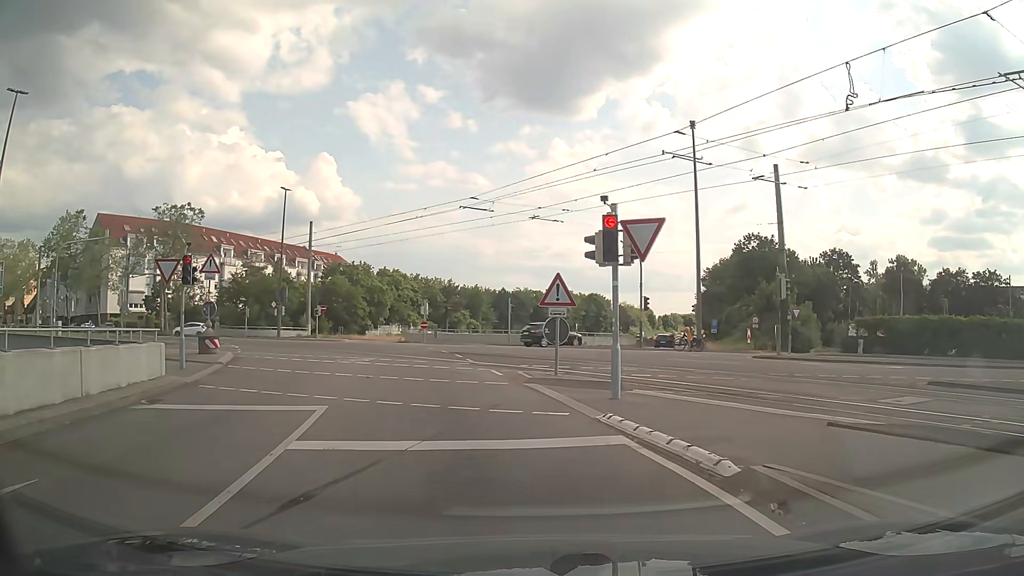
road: tertiary_link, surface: asphalt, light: Day
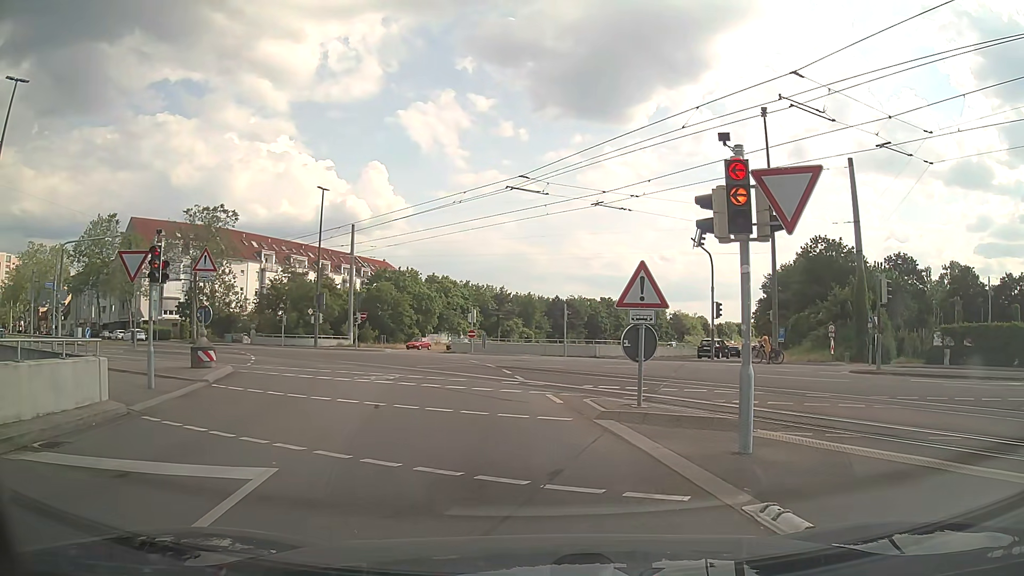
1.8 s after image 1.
(-0.2, +4.1) m; -4°
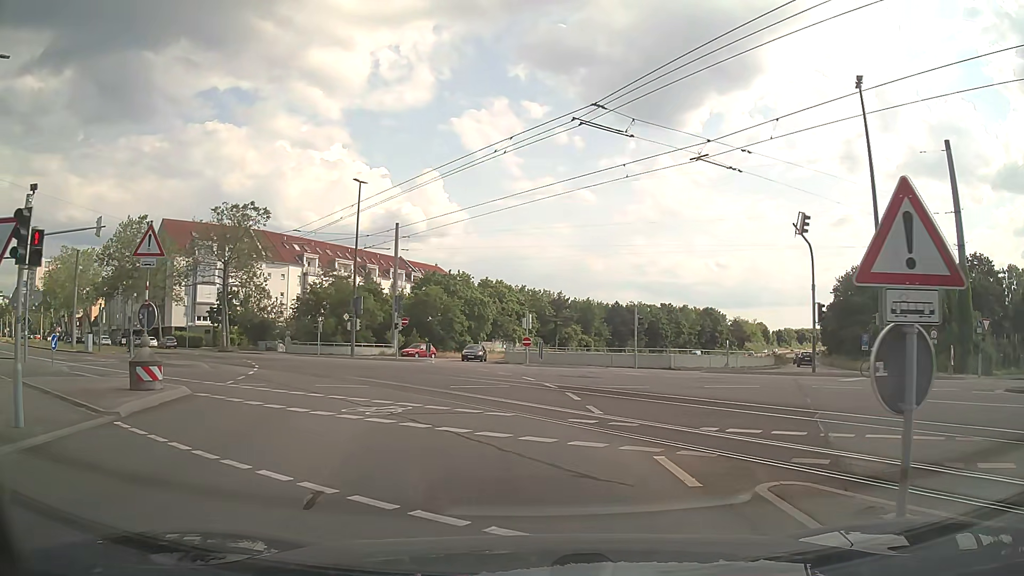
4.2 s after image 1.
(-0.3, +6.8) m; -5°
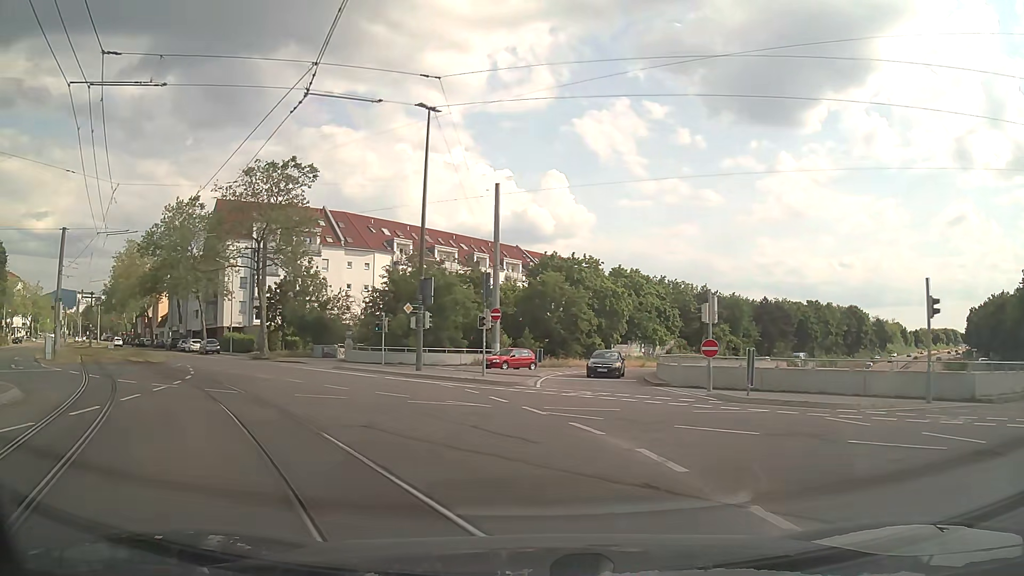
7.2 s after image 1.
(-1.6, +19.8) m; -10°
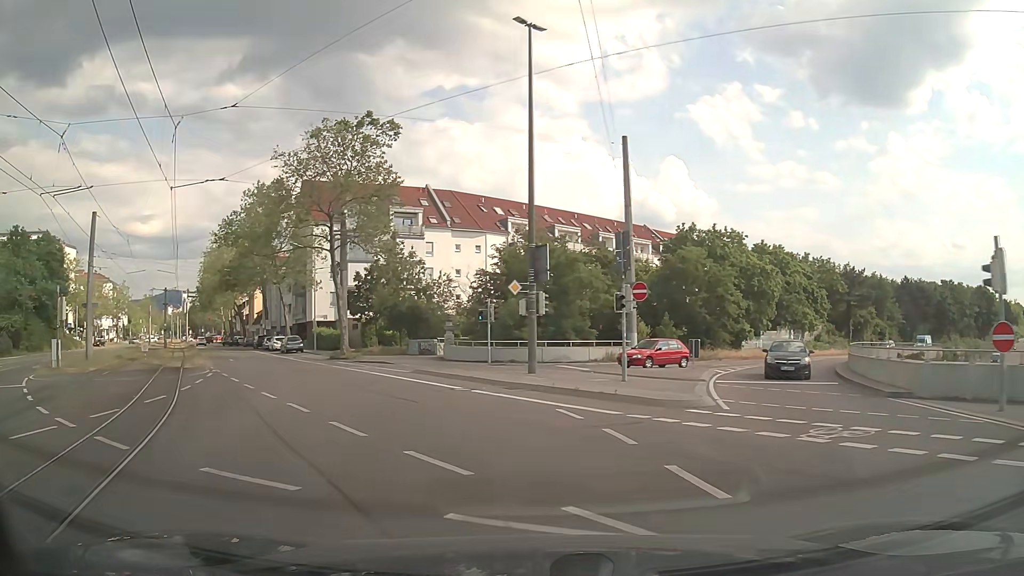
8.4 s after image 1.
(-0.9, +9.9) m; -9°
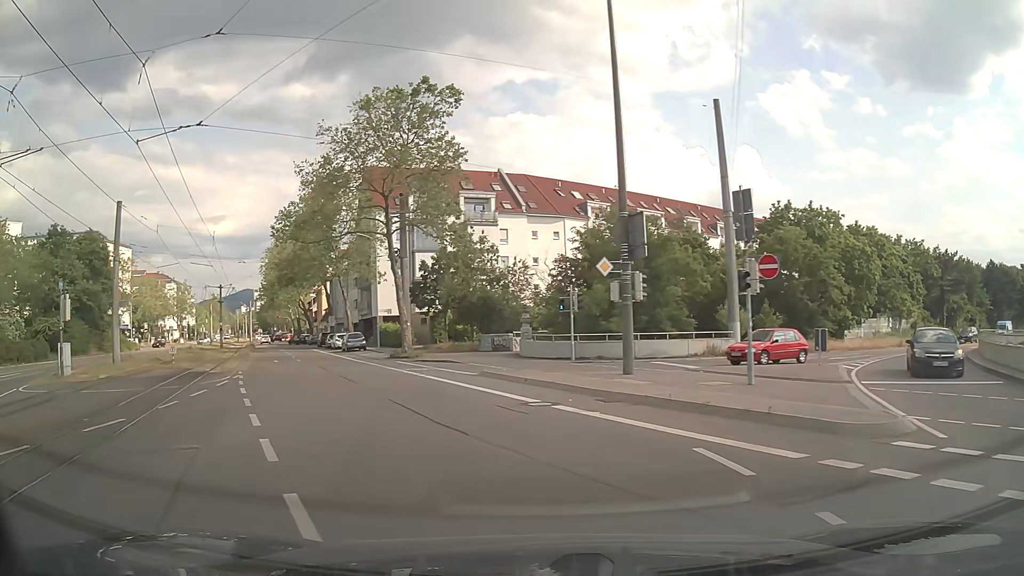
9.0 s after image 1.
(-0.4, +5.2) m; -7°
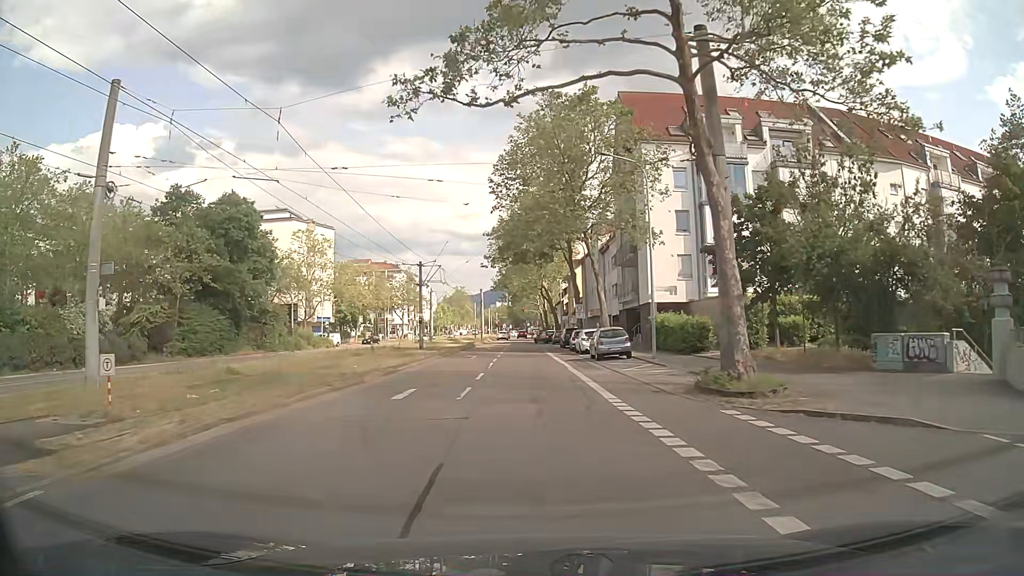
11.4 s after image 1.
(-5.3, +22.0) m; -22°
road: tertiary
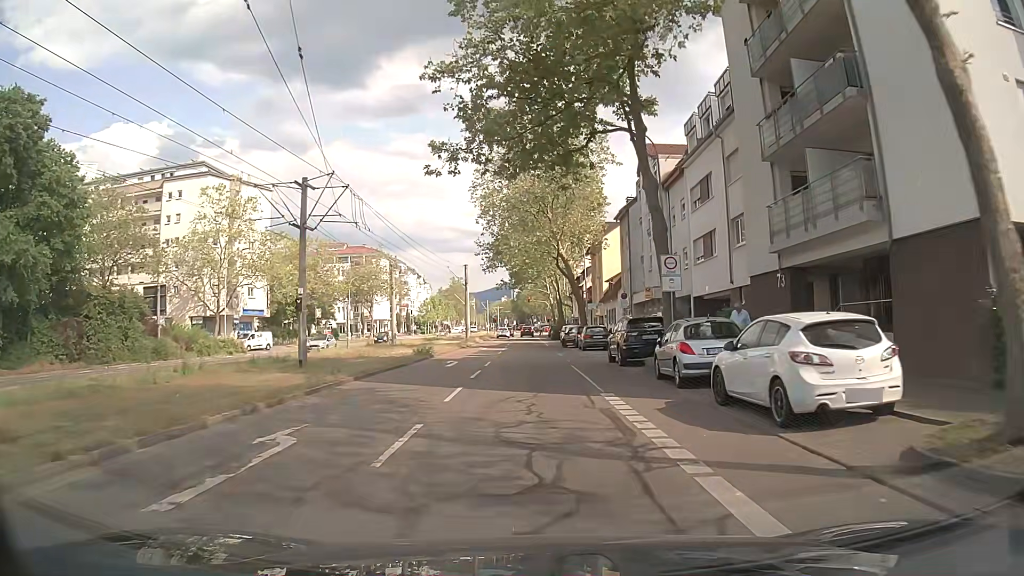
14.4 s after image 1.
(-0.6, +31.4) m; -1°
(0, +10) (0, +20) (0, +30) (0, +40) (-1, +50) (-1, +60) (-1, +70) (-1, +80) (-1, +90) (-1, +100) m
